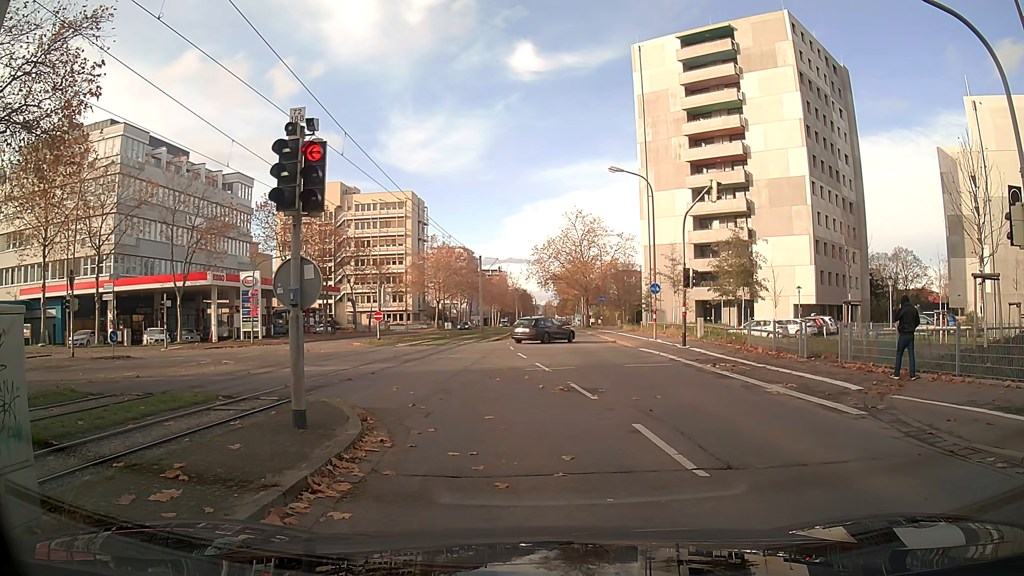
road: tertiary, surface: asphalt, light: Day
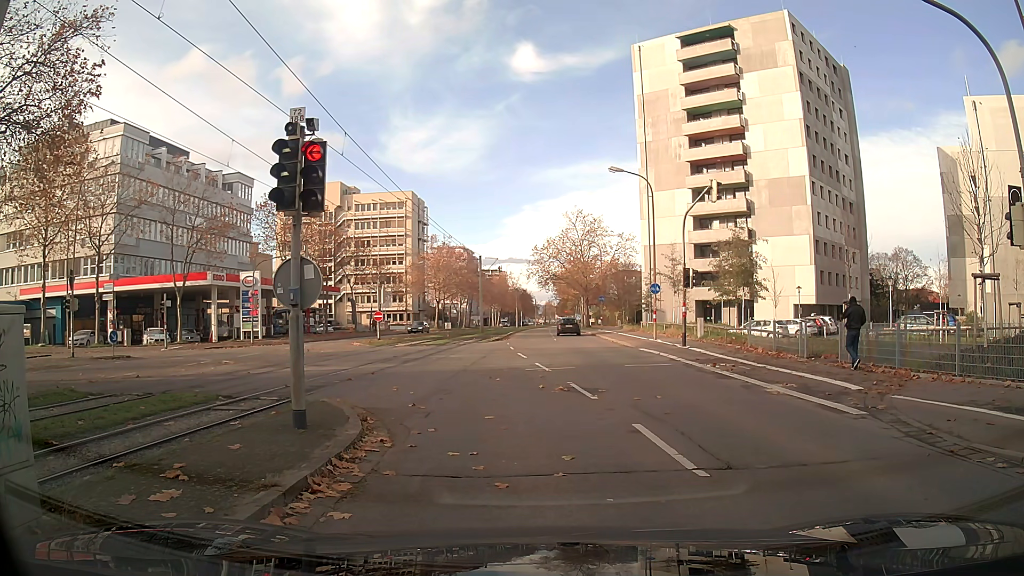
(0.0, 0.0) m; 0°
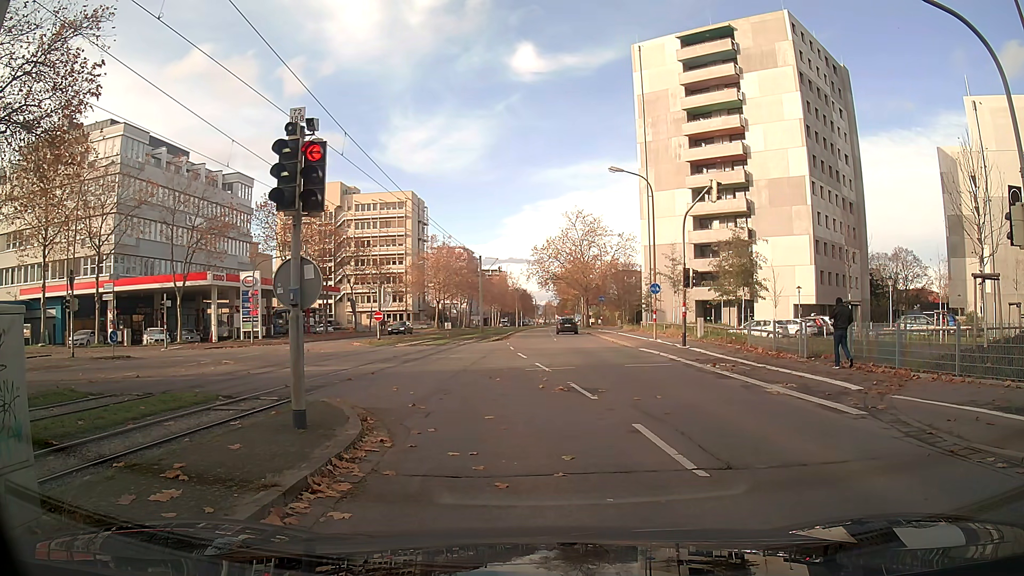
(0.0, 0.0) m; 0°
(-1, +10) (-5, +19) (-12, +26) (-21, +30) (-31, +31) (-41, +32) (-43, +40) (-40, +50) (-39, +60) (-38, +70) m
